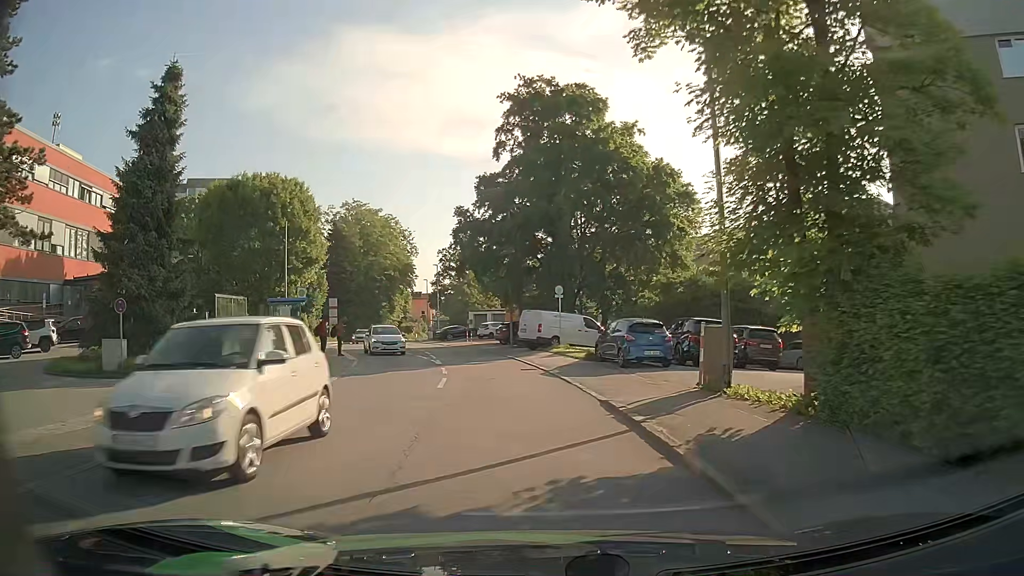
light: Day
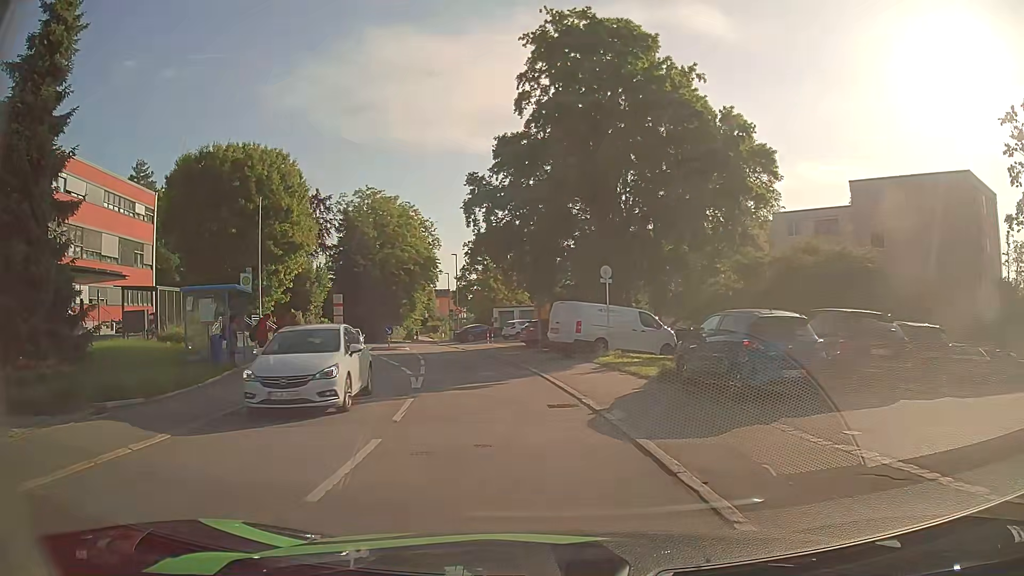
(-0.1, +9.7) m; -3°
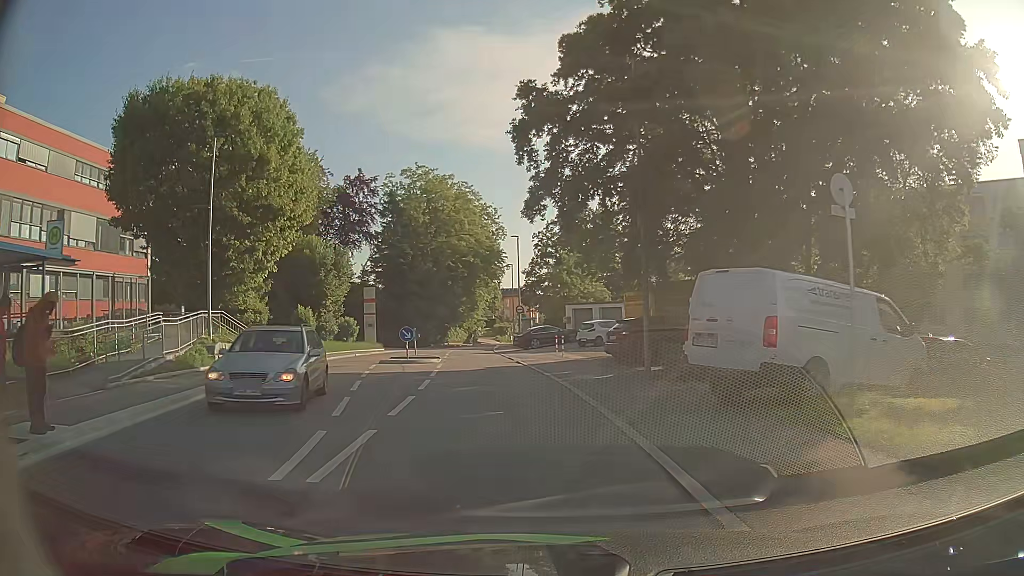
(-0.7, +13.8) m; -7°
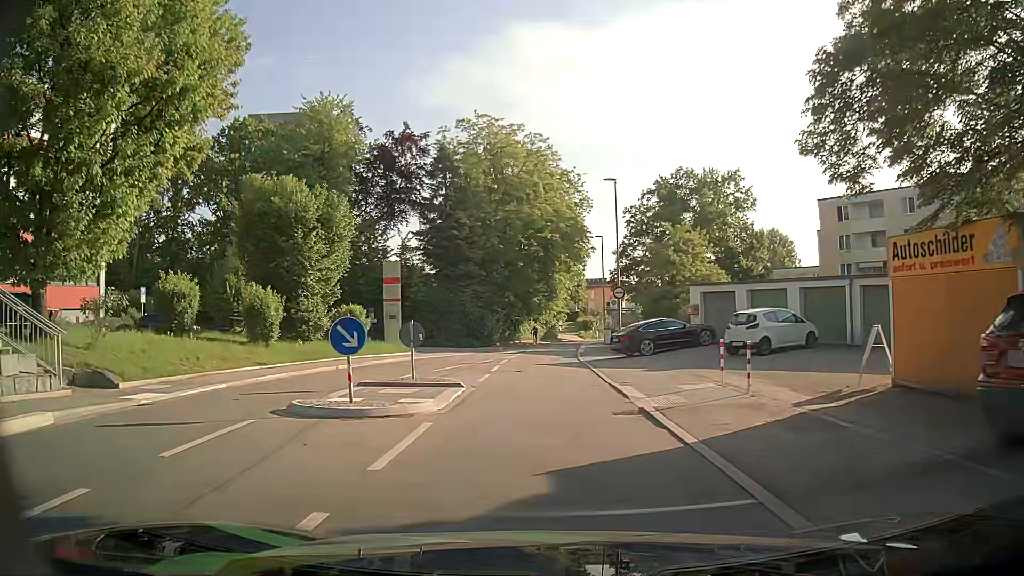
(-1.2, +17.6) m; -7°
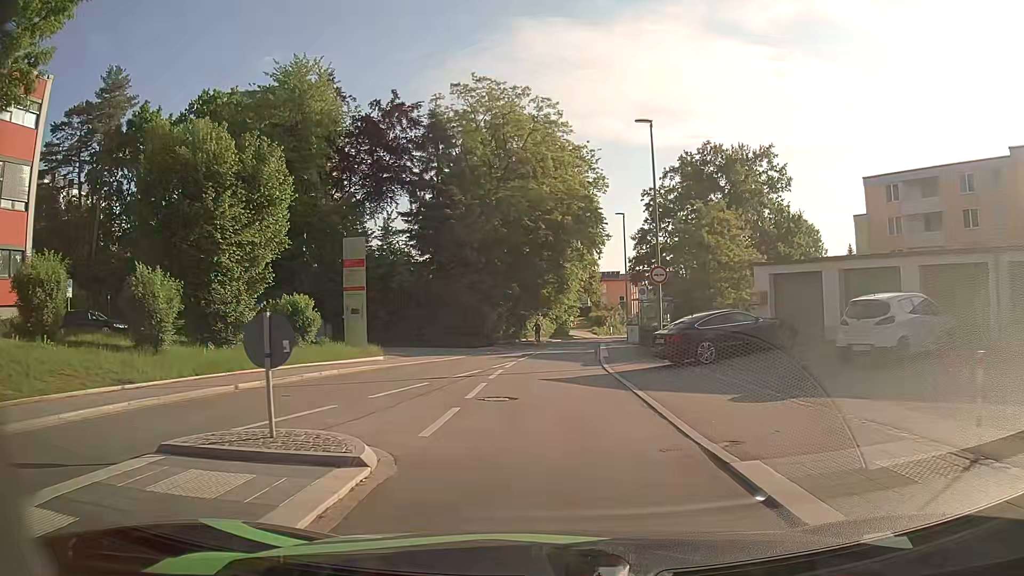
(-0.1, +8.8) m; 0°
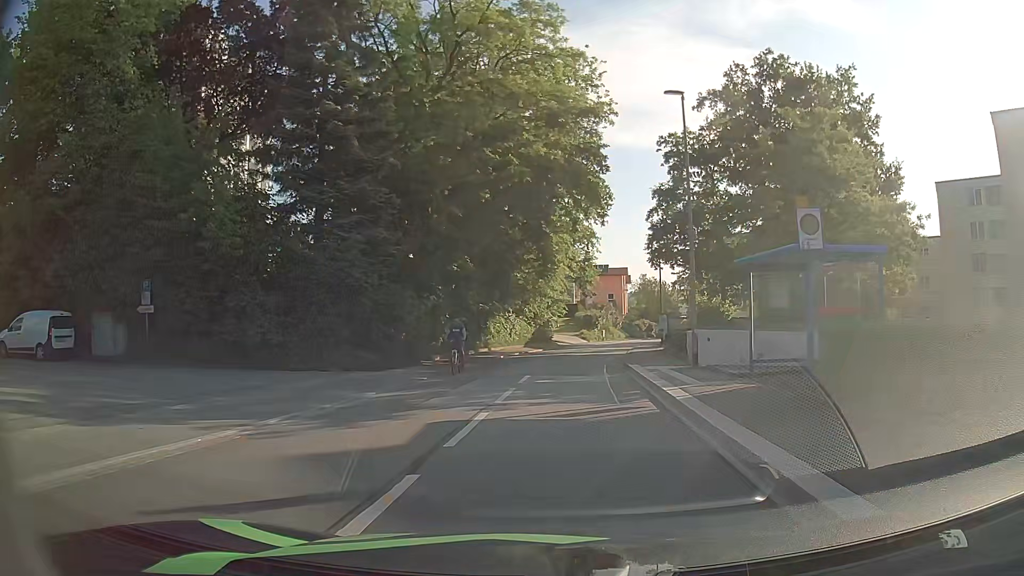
(-0.2, +23.0) m; +1°
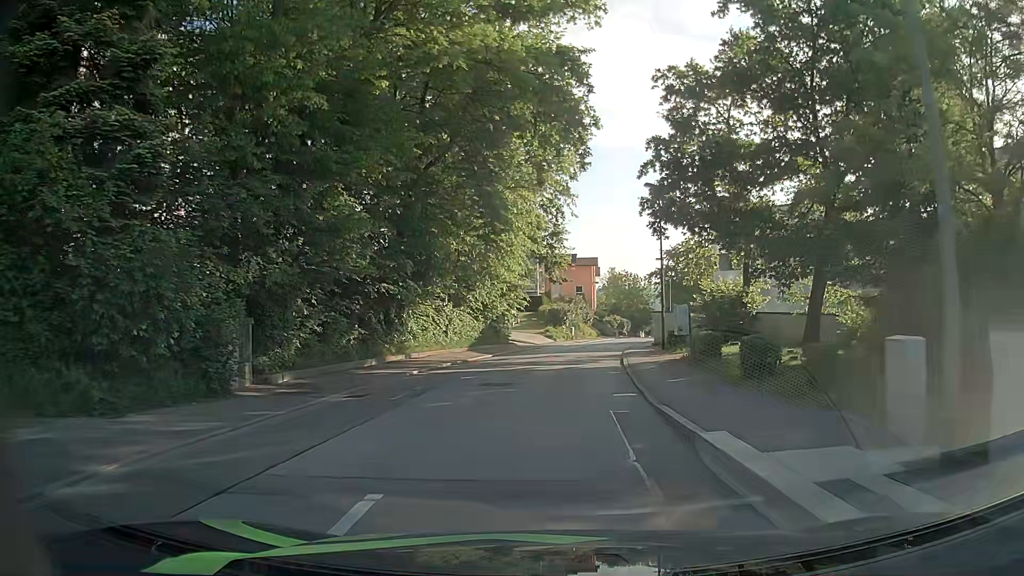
(+0.4, +14.3) m; +3°
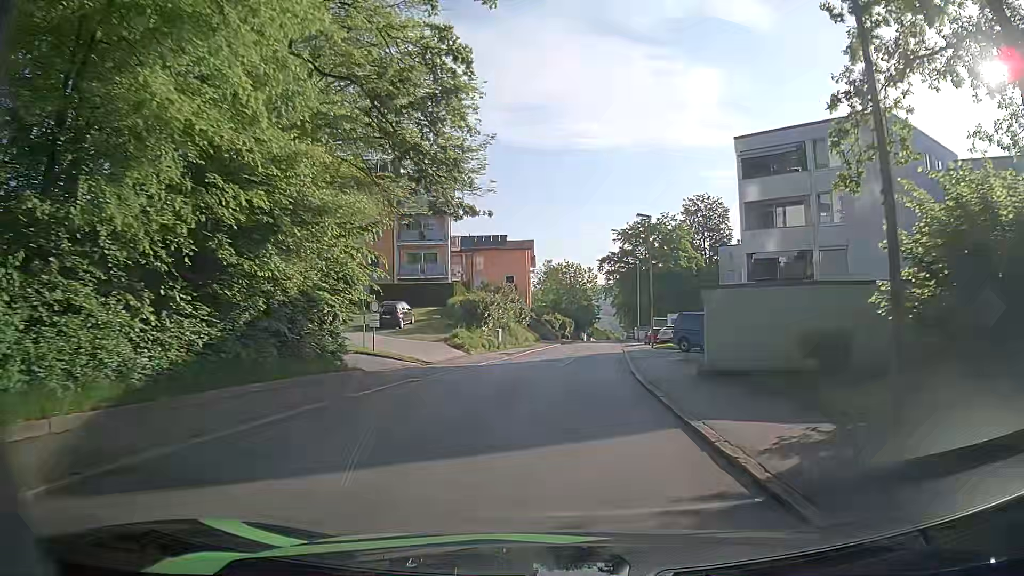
(+1.2, +27.3) m; +7°
(0, +10) (0, +20) (+1, +30) (+2, +40) (+3, +50) (+3, +60) (+4, +70) (+5, +80) (+6, +90) (+7, +100) m
